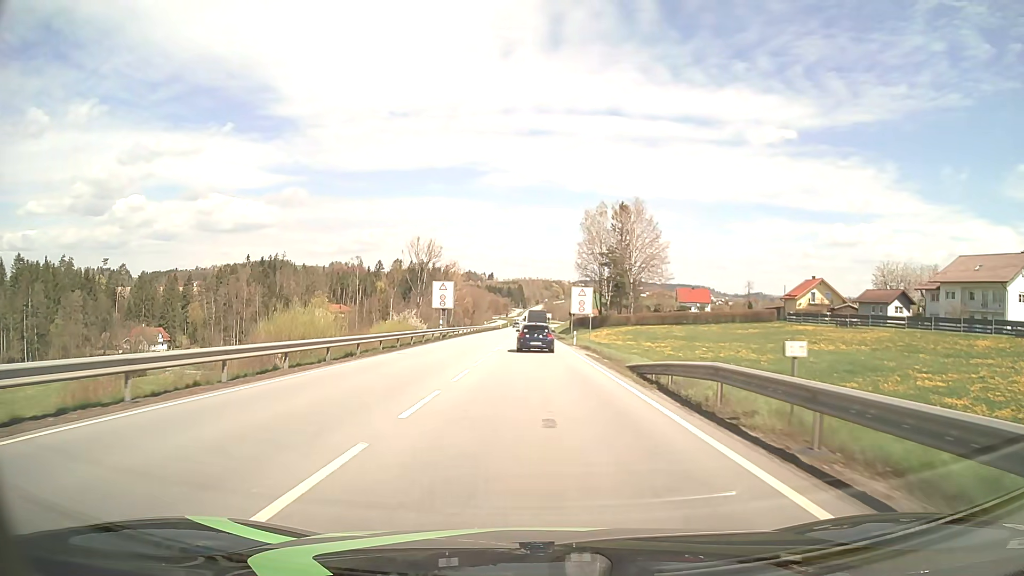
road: primary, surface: asphalt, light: Day
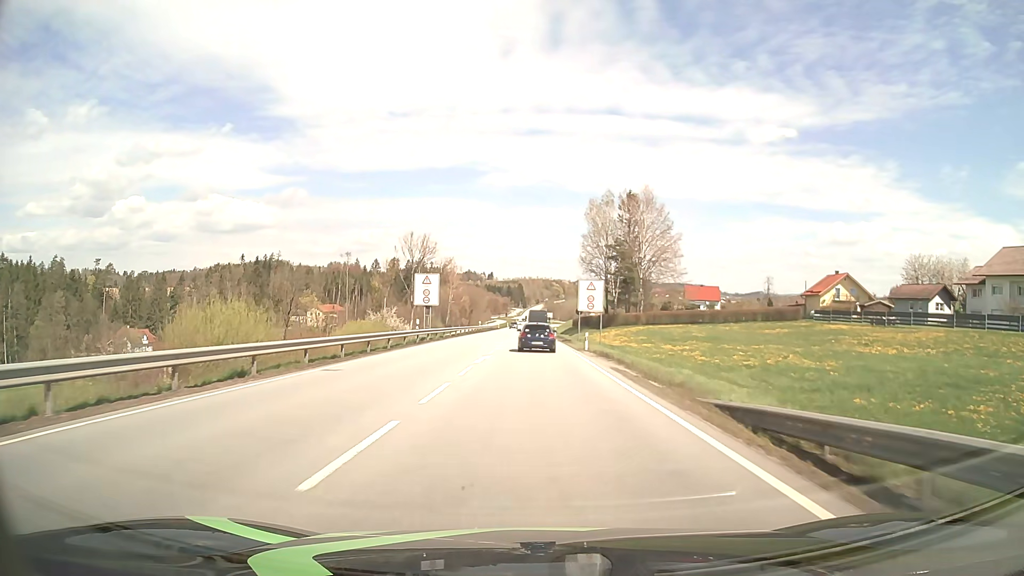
(0.0, +10.3) m; 0°
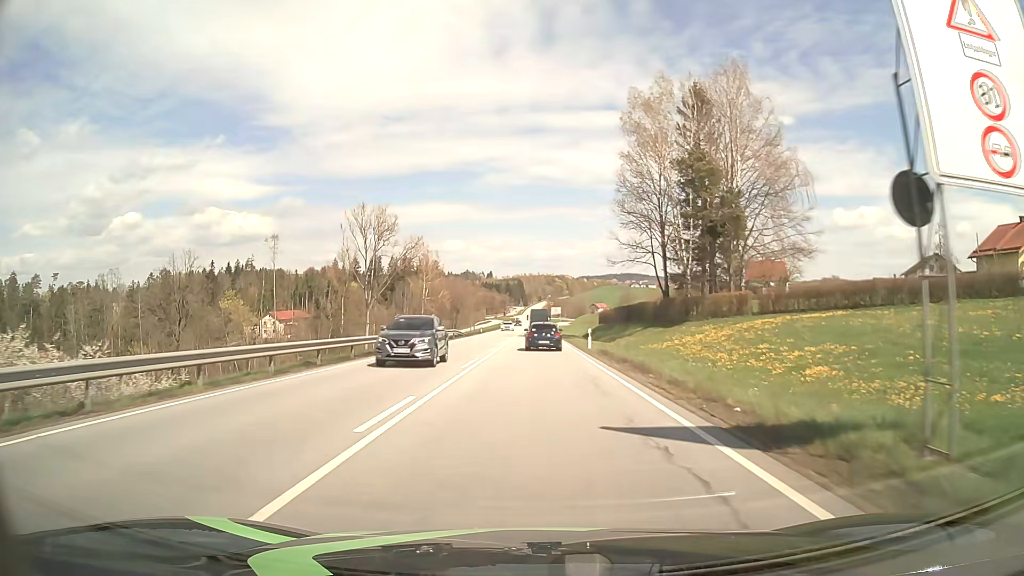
(0.0, +51.2) m; 0°
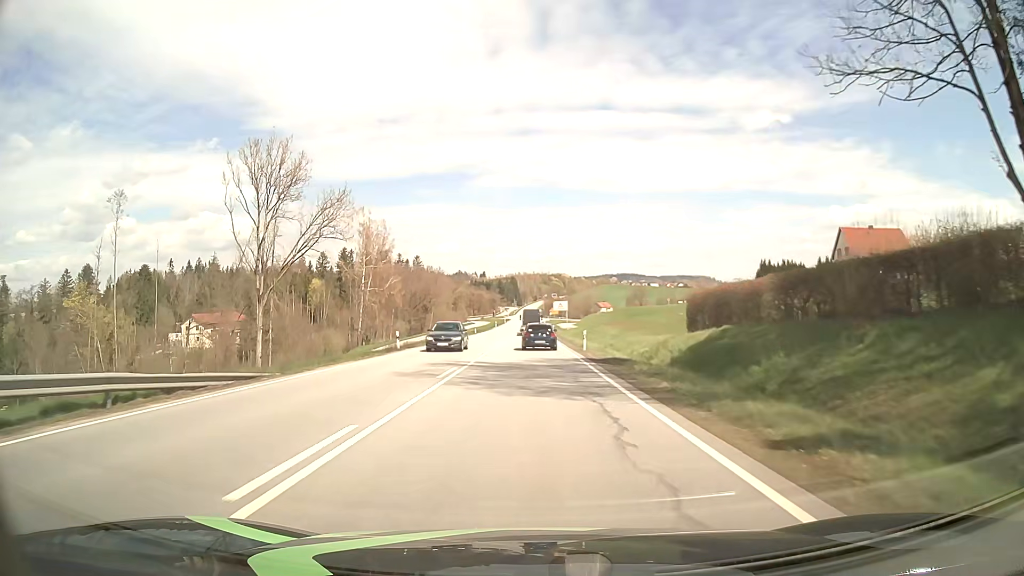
(+0.2, +51.5) m; 0°
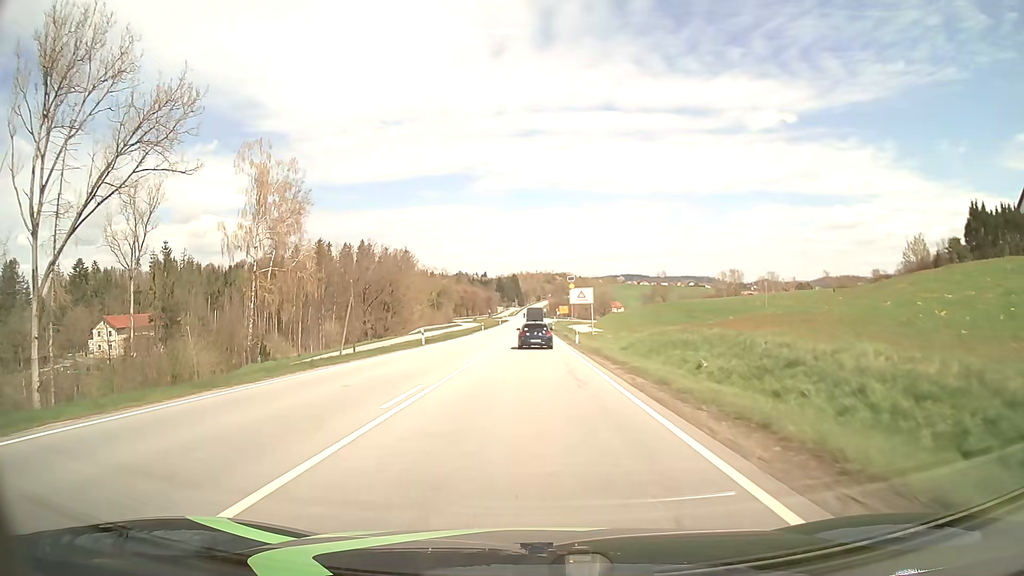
(+0.2, +42.3) m; 0°
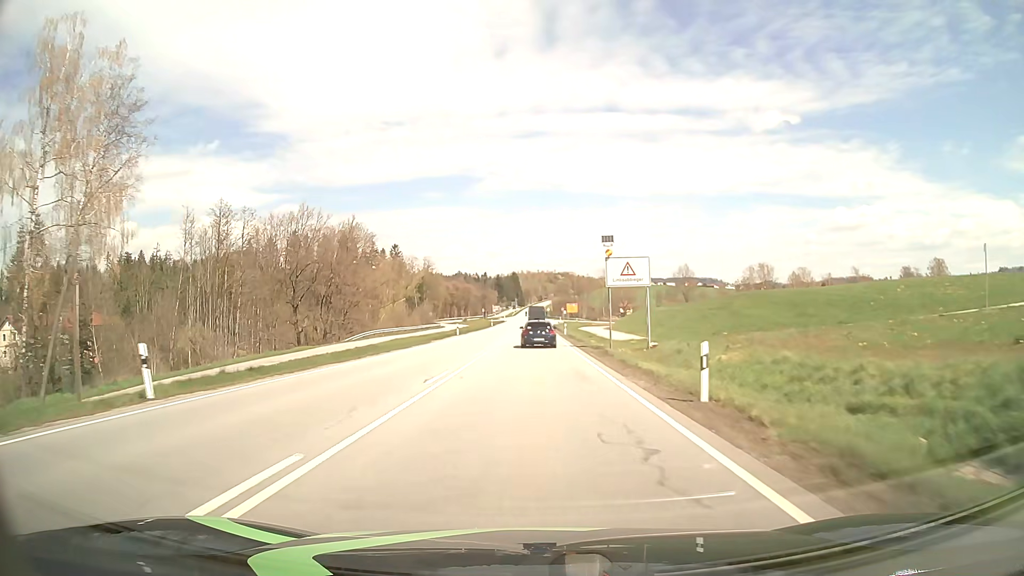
(0.0, +32.2) m; 0°
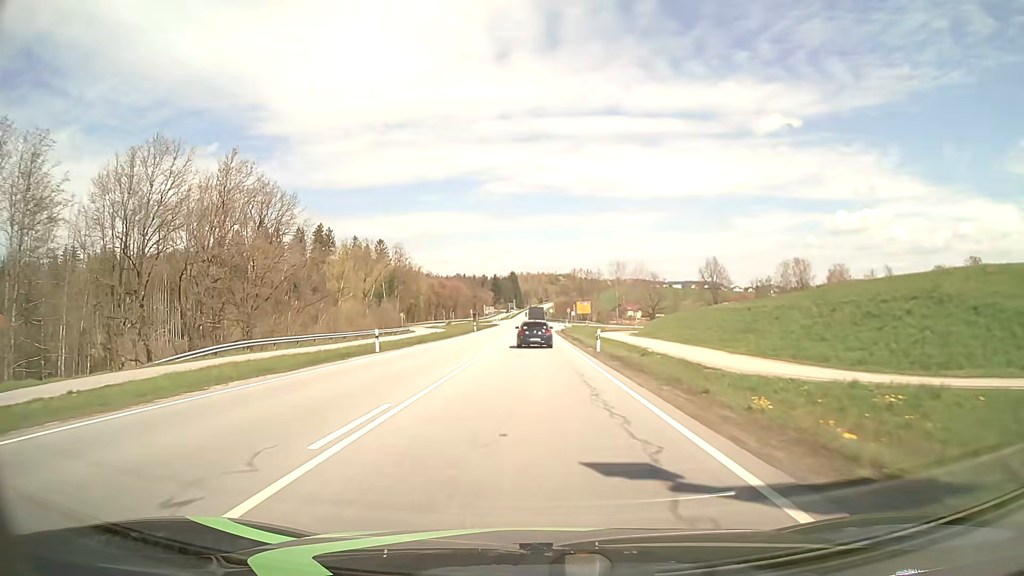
(0.0, +31.7) m; 0°
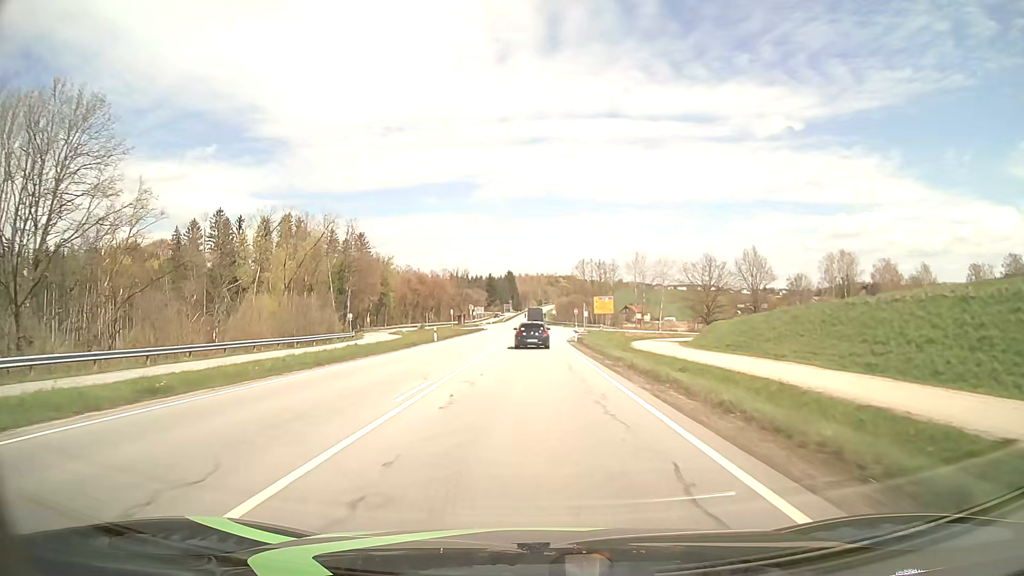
(0.0, +31.6) m; 0°
